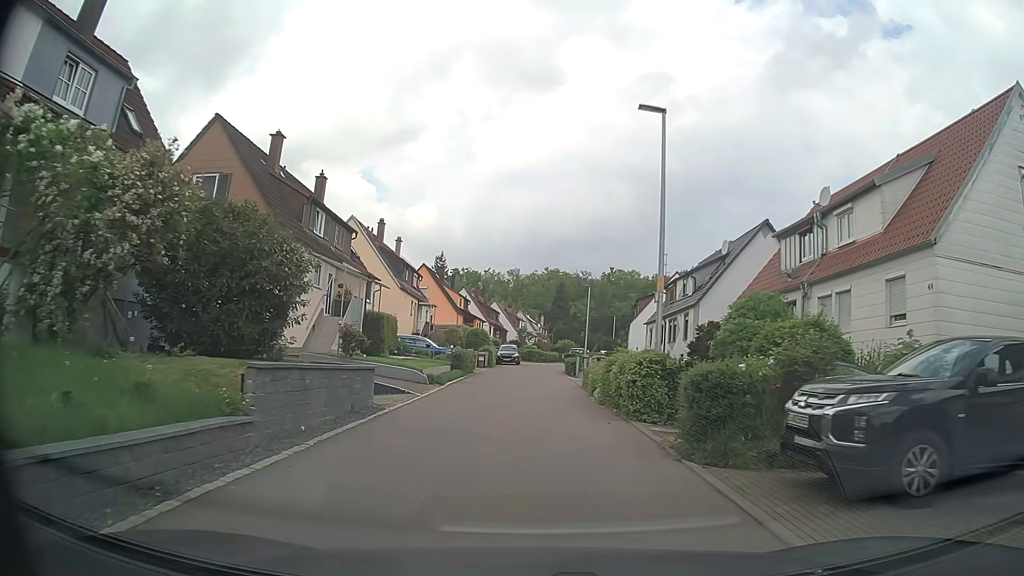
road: residential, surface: asphalt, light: Day
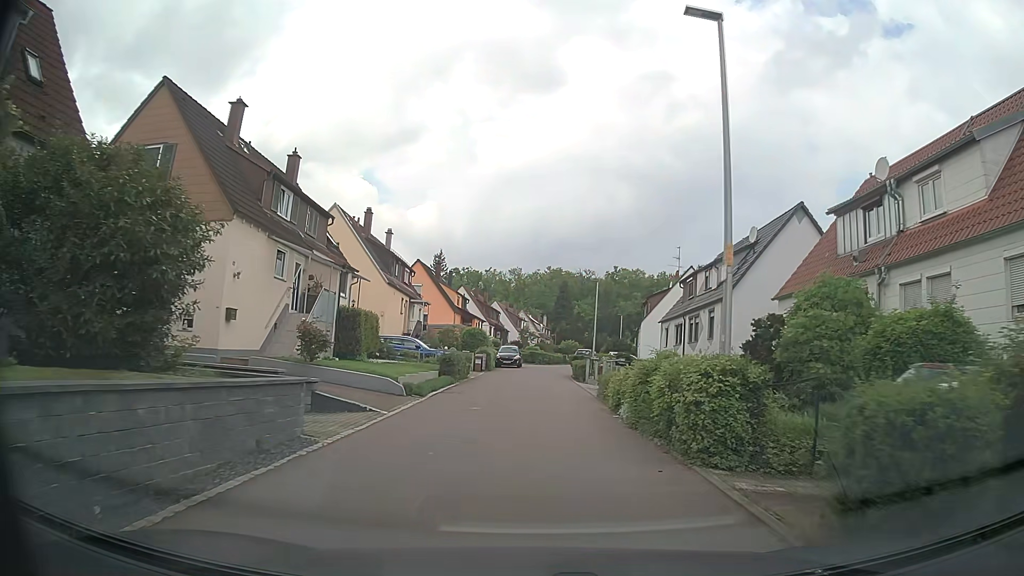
(-0.1, +4.5) m; -1°
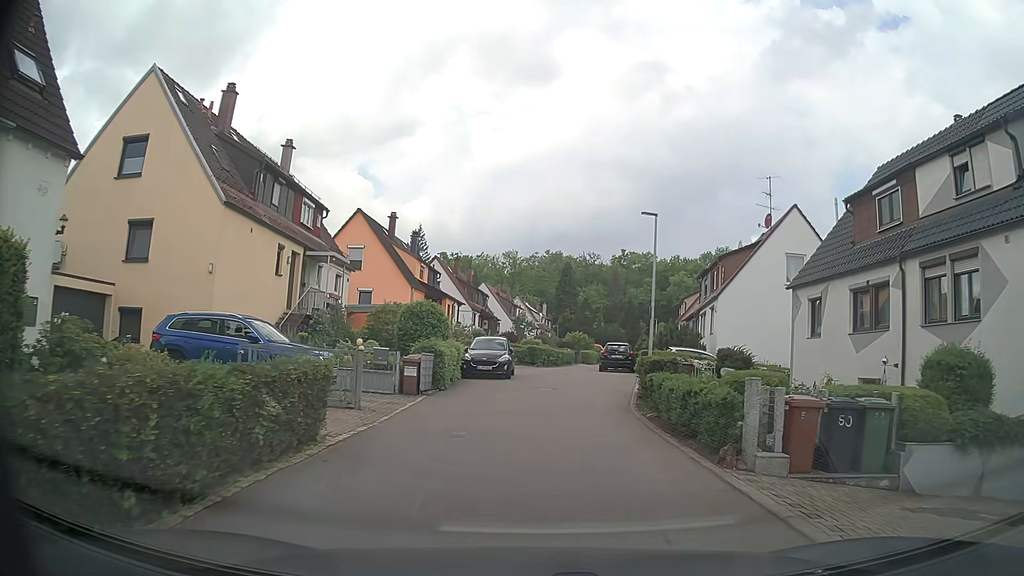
(0.0, +21.6) m; +1°
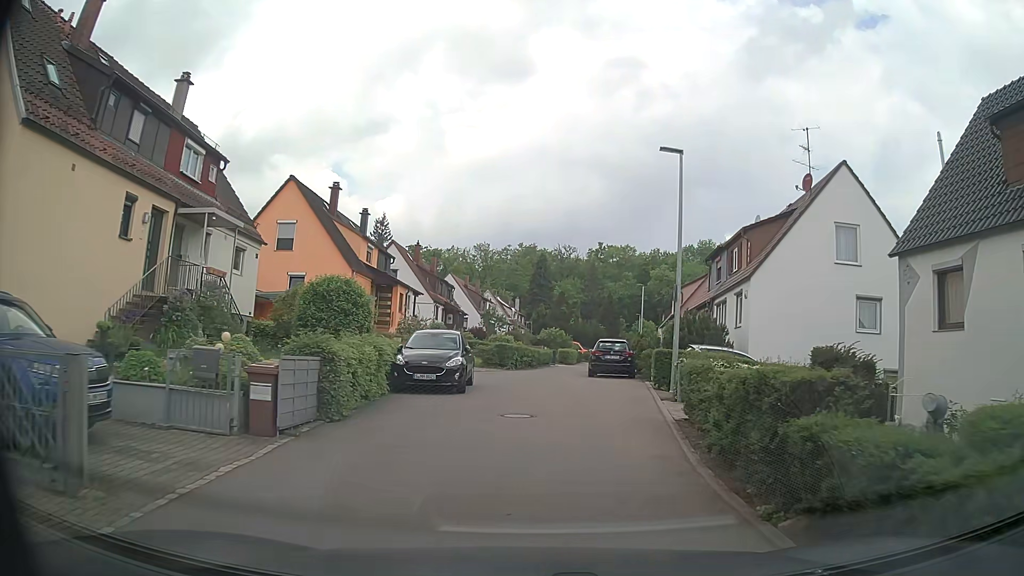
(+0.1, +8.1) m; +2°
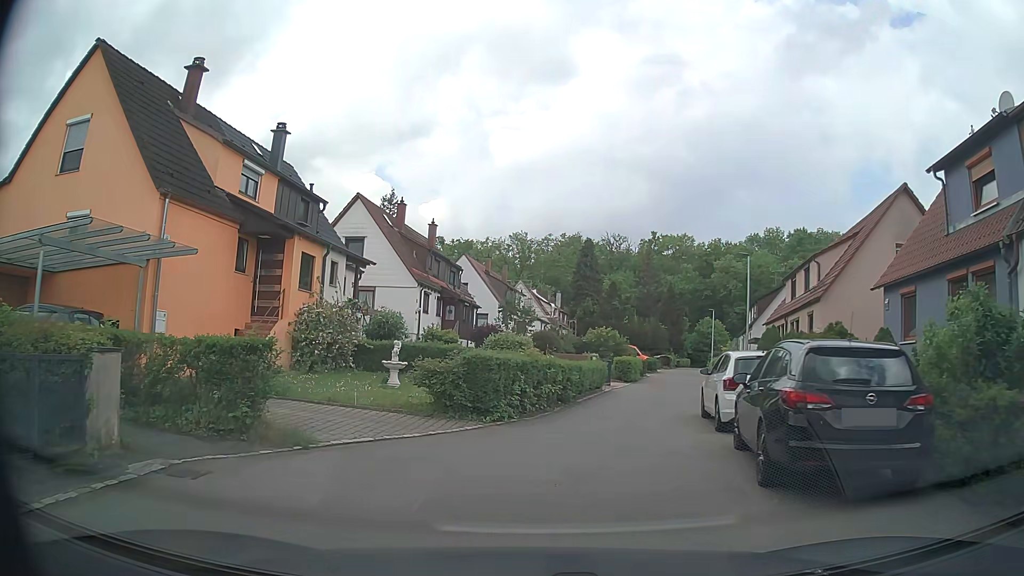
(+0.5, +19.1) m; -3°
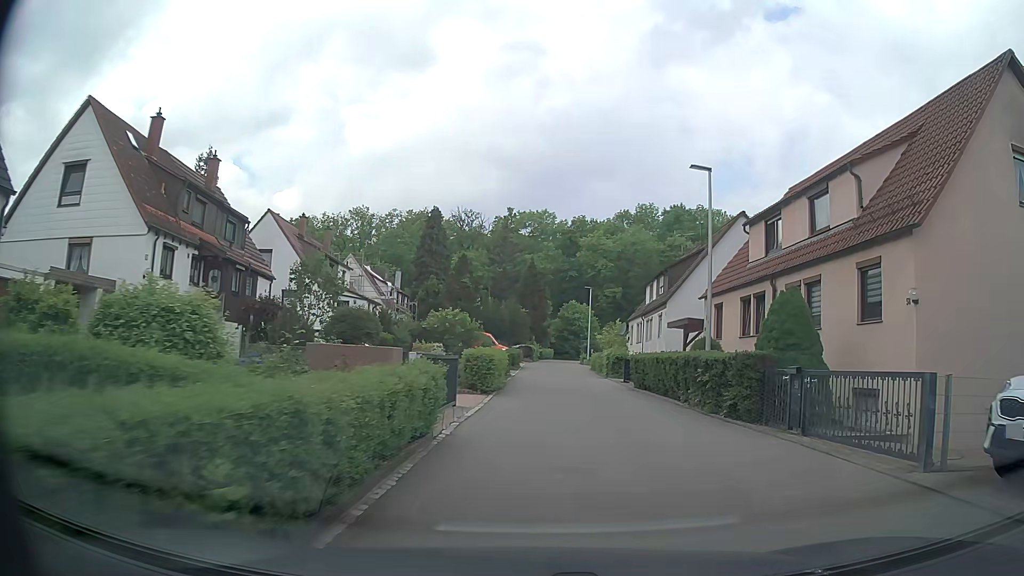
(+1.0, +14.5) m; +10°
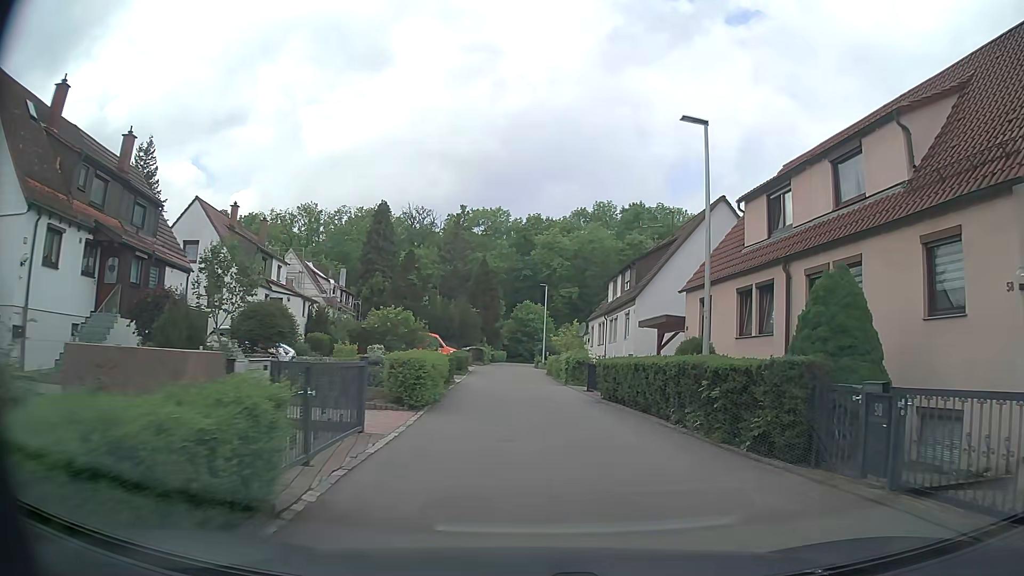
(+0.2, +4.2) m; +5°
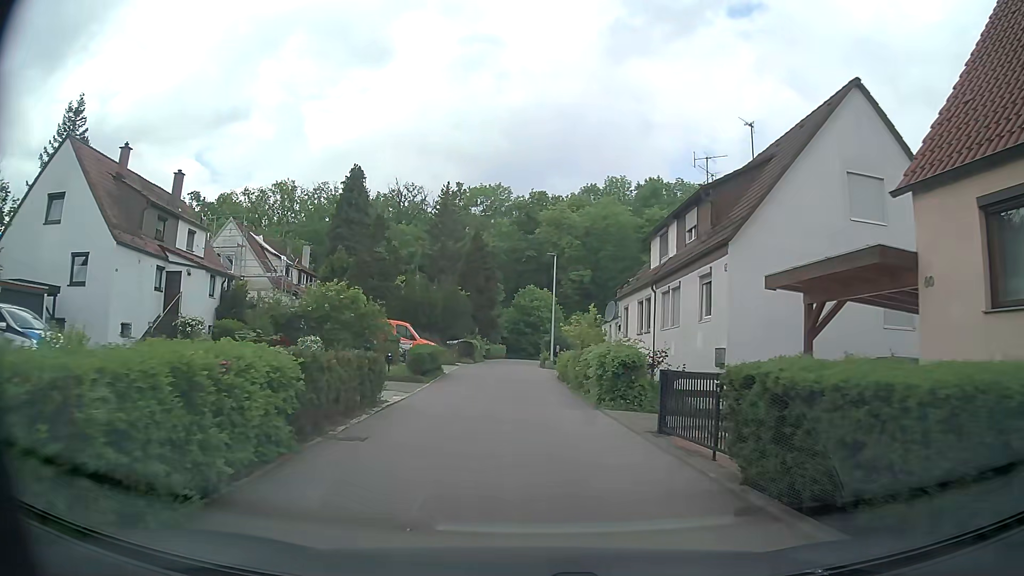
(+0.2, +13.2) m; -1°
